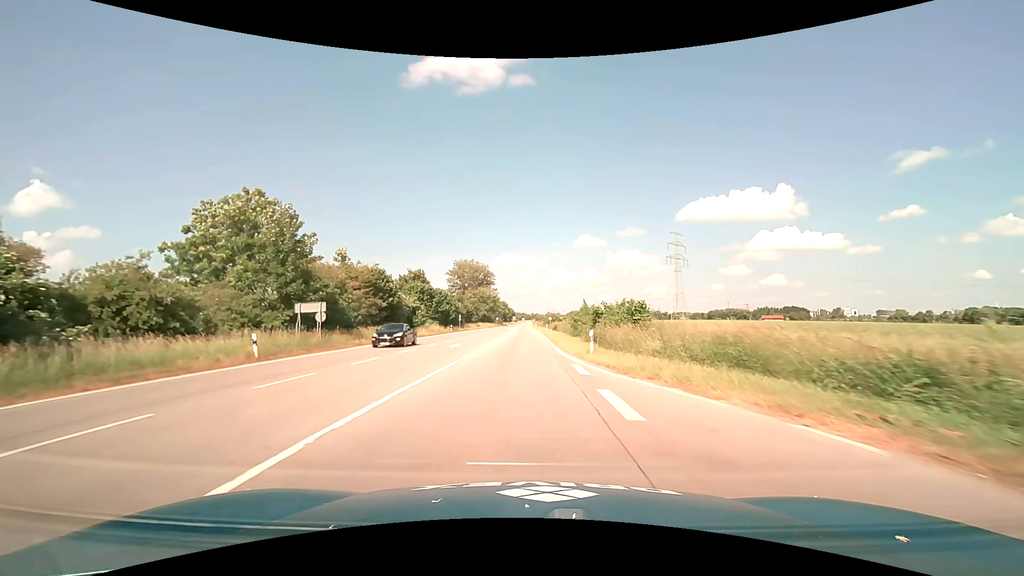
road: primary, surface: asphalt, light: Day
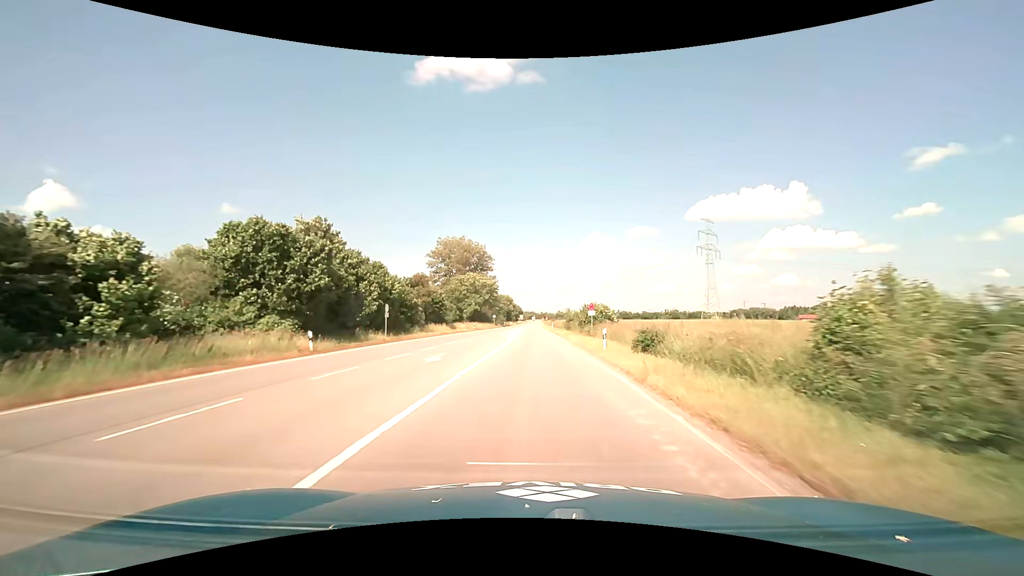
(-0.6, +47.0) m; -1°
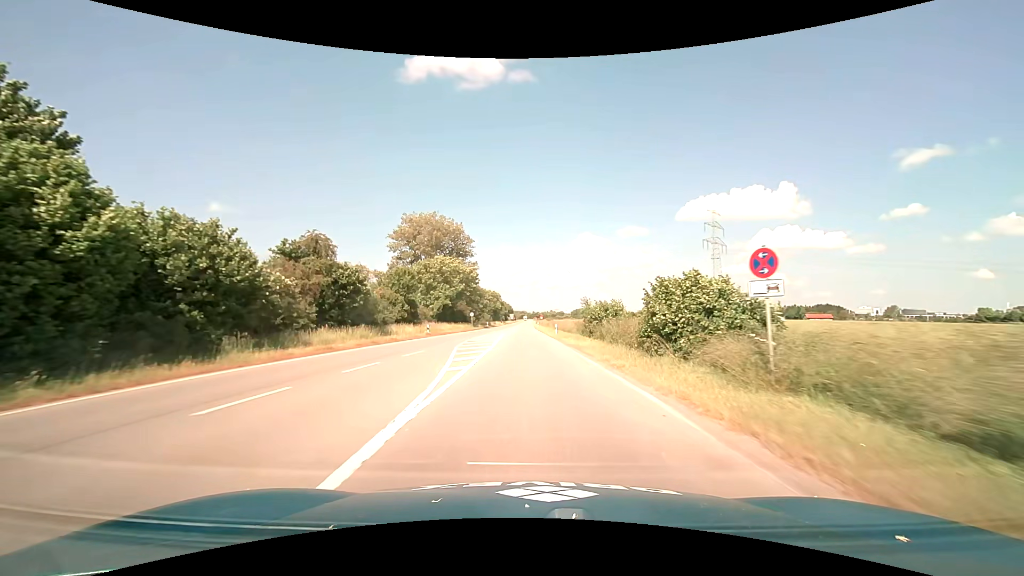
(+0.2, +28.5) m; +1°
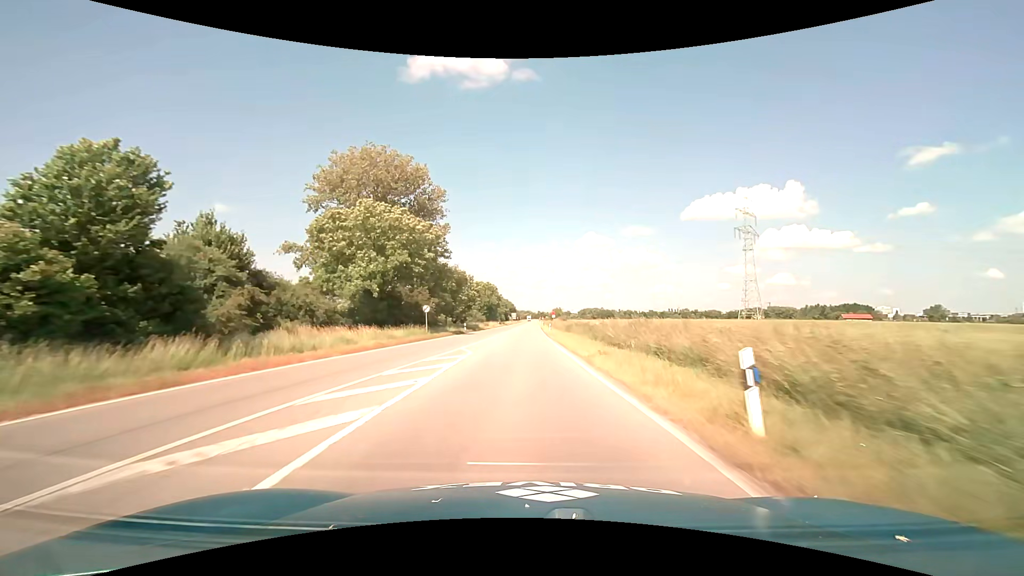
(0.0, +38.2) m; 0°
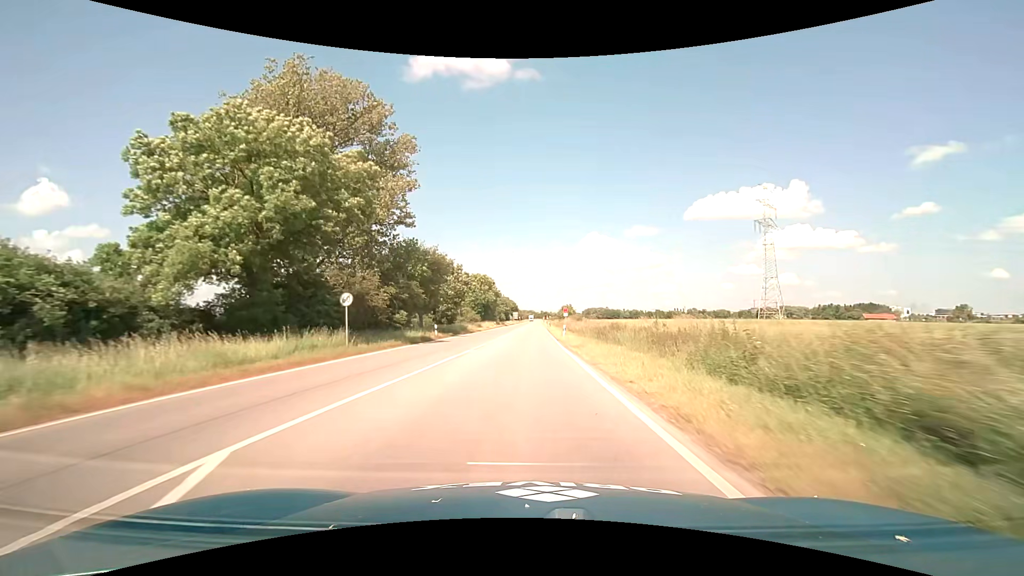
(-0.1, +19.2) m; 0°
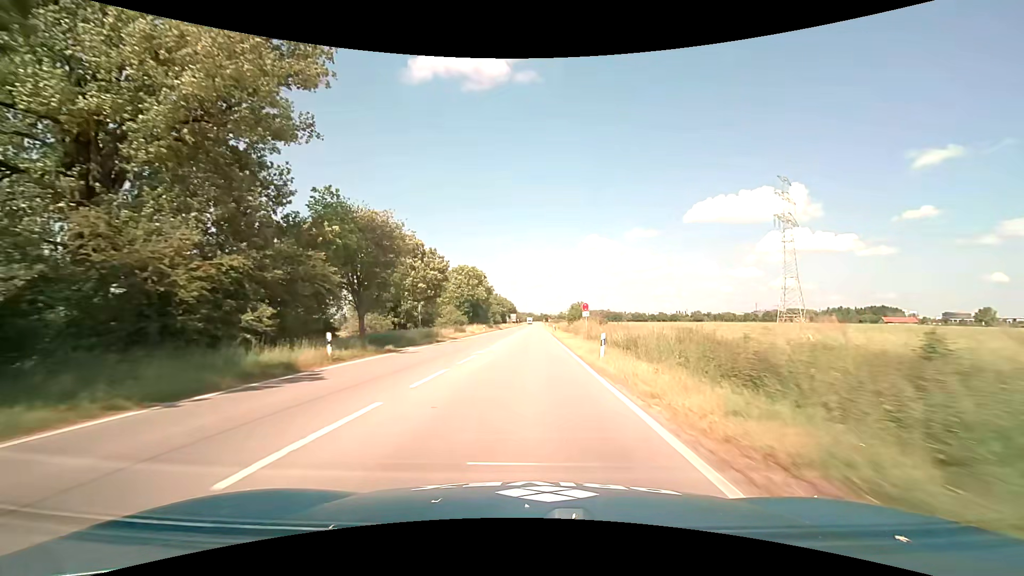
(0.0, +20.0) m; 0°
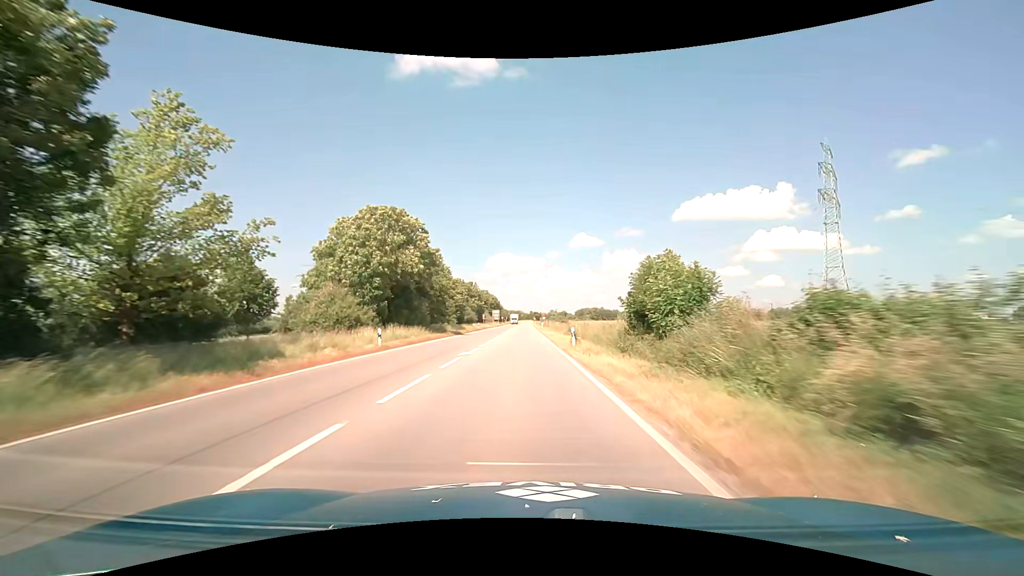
(+0.7, +43.8) m; +1°
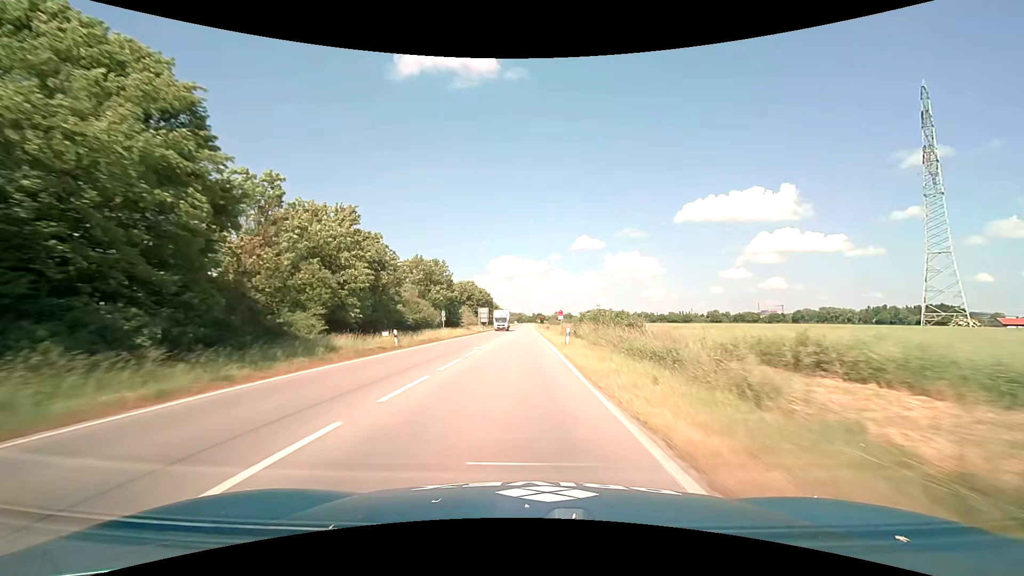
(-0.1, +47.3) m; 0°
(0, +10) (0, +20) (0, +30) (0, +40) (0, +50) (0, +60) (0, +70) (0, +80) (0, +90) (0, +100) m
